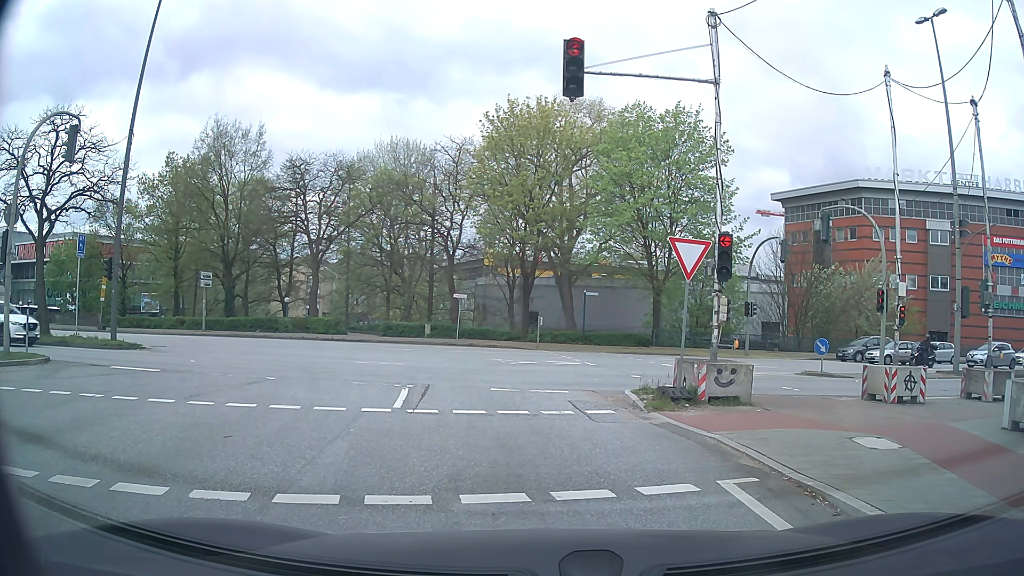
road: secondary_link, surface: asphalt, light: Day
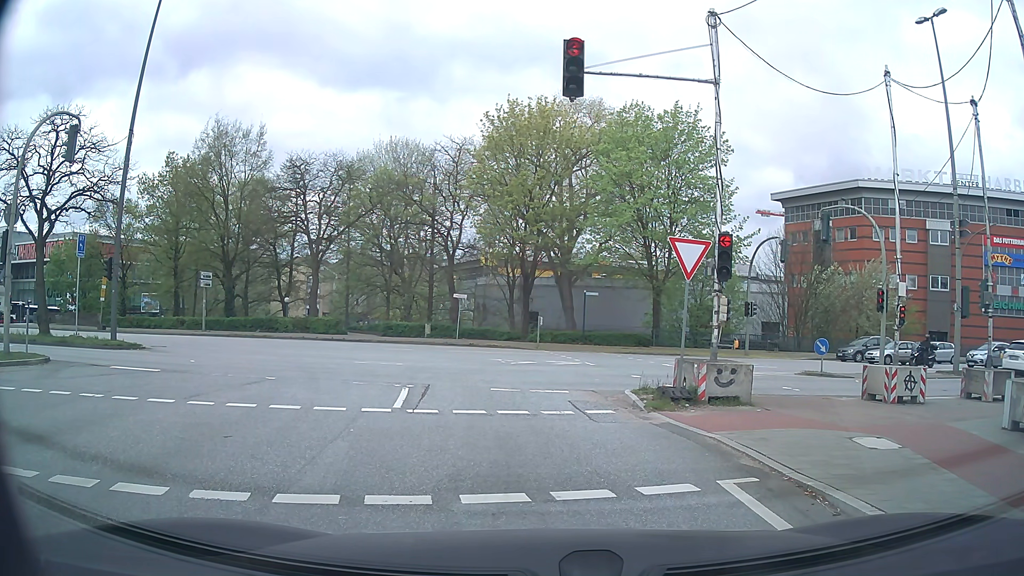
(0.0, 0.0) m; 0°
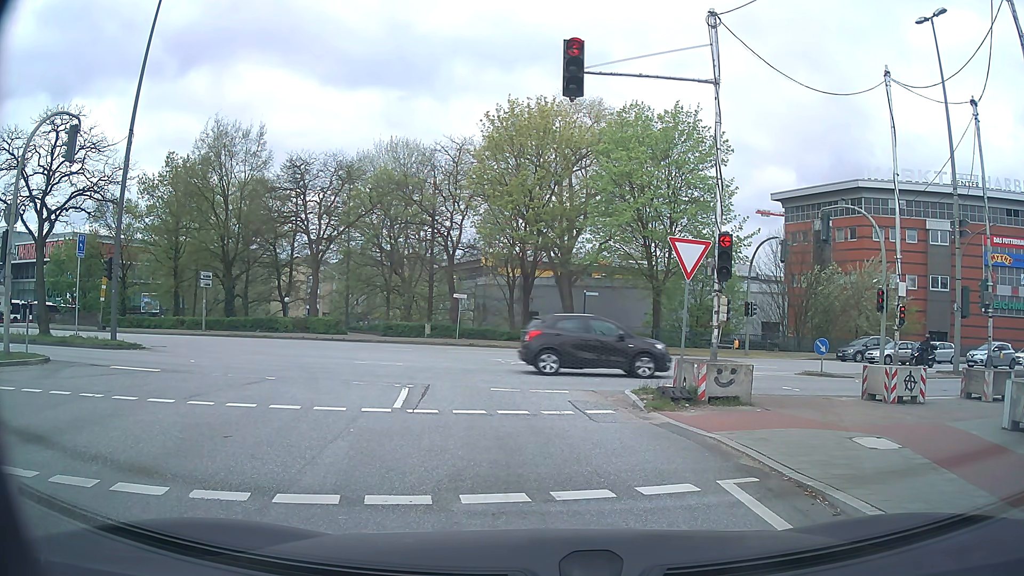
(0.0, 0.0) m; 0°
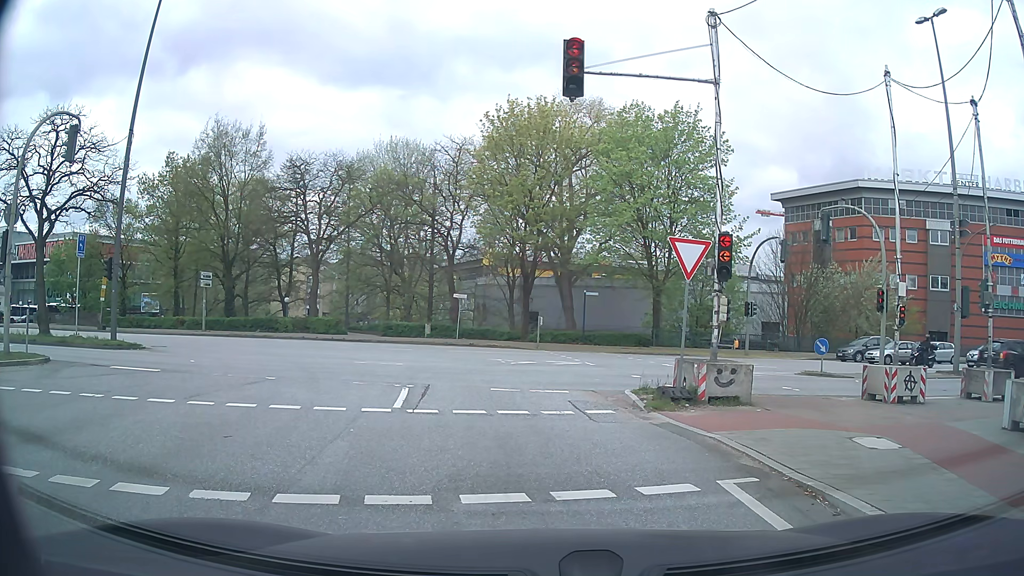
(0.0, 0.0) m; 0°
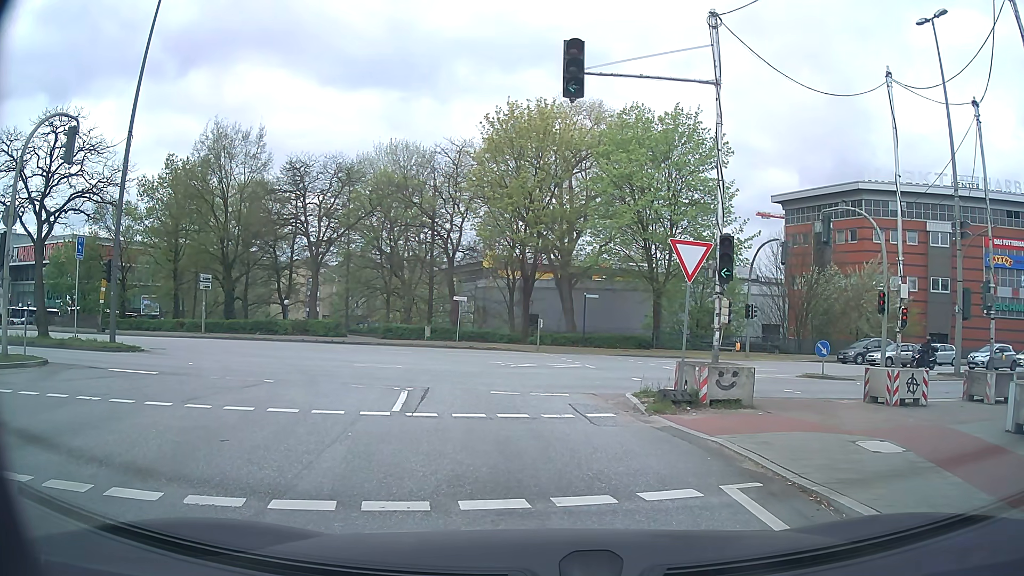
(0.0, +0.1) m; 0°
